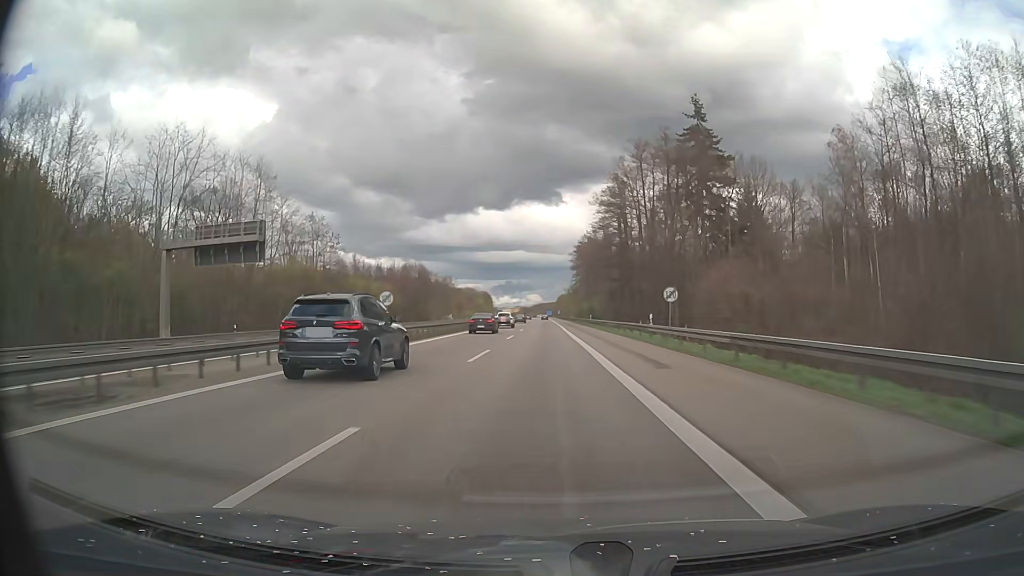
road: motorway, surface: asphalt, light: Day
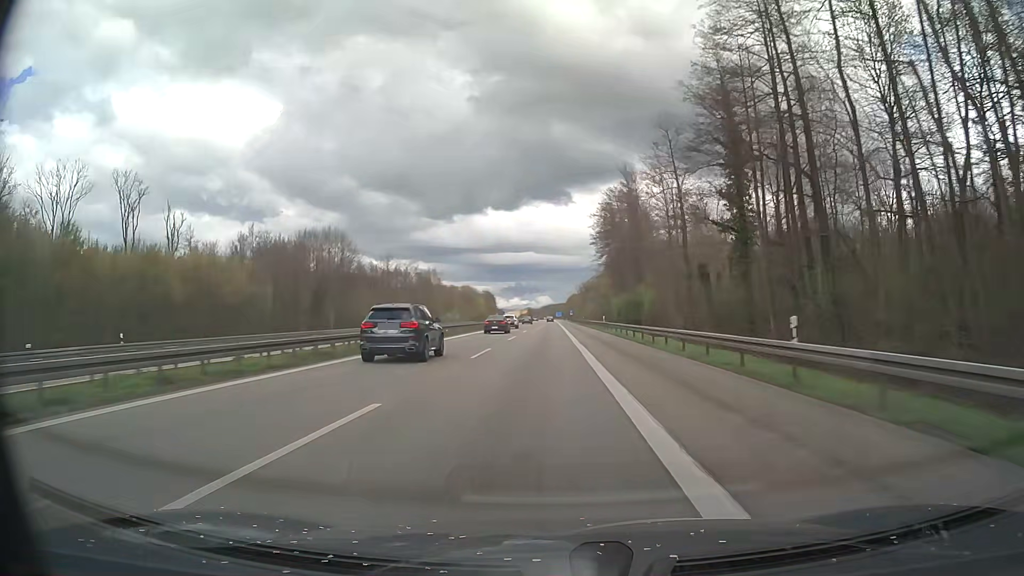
(-0.5, +69.6) m; -1°
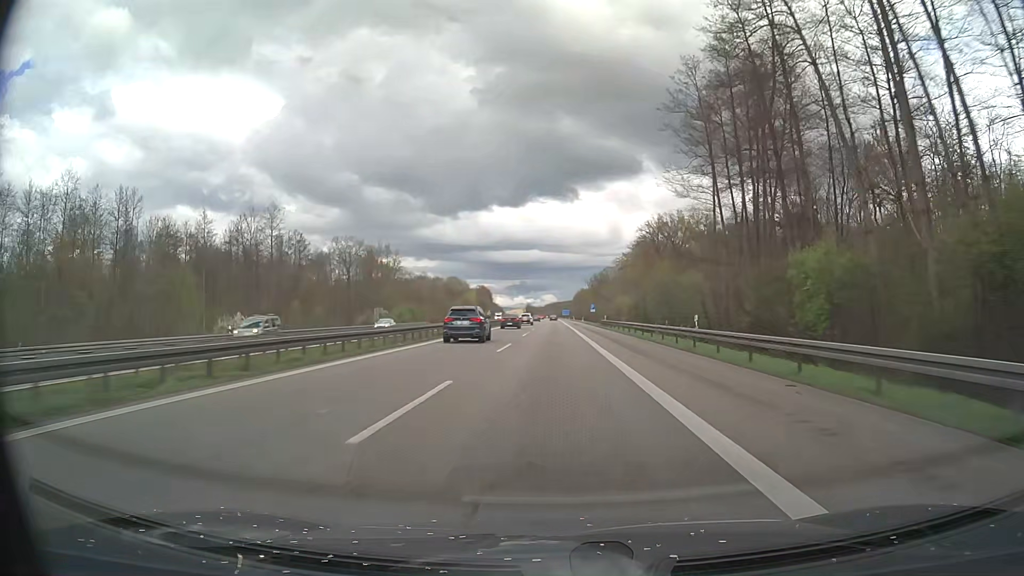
(-0.4, +87.0) m; 0°
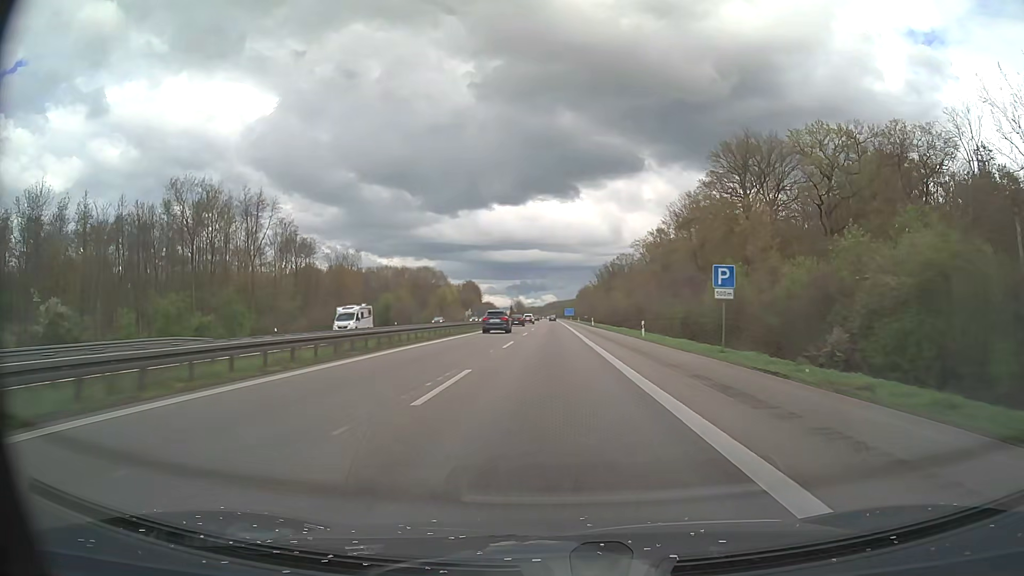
(+0.1, +87.1) m; 0°
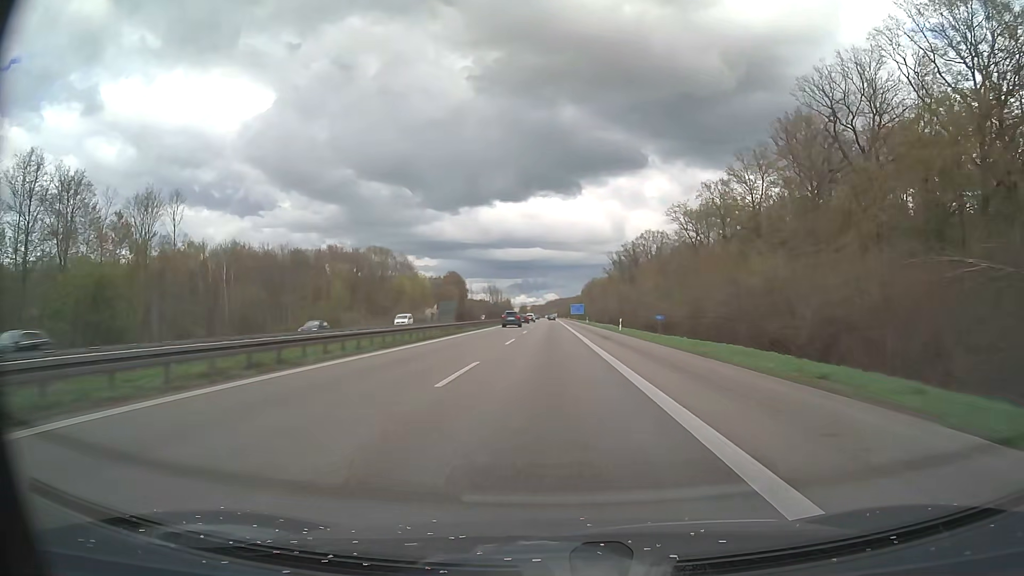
(0.0, +87.1) m; 0°
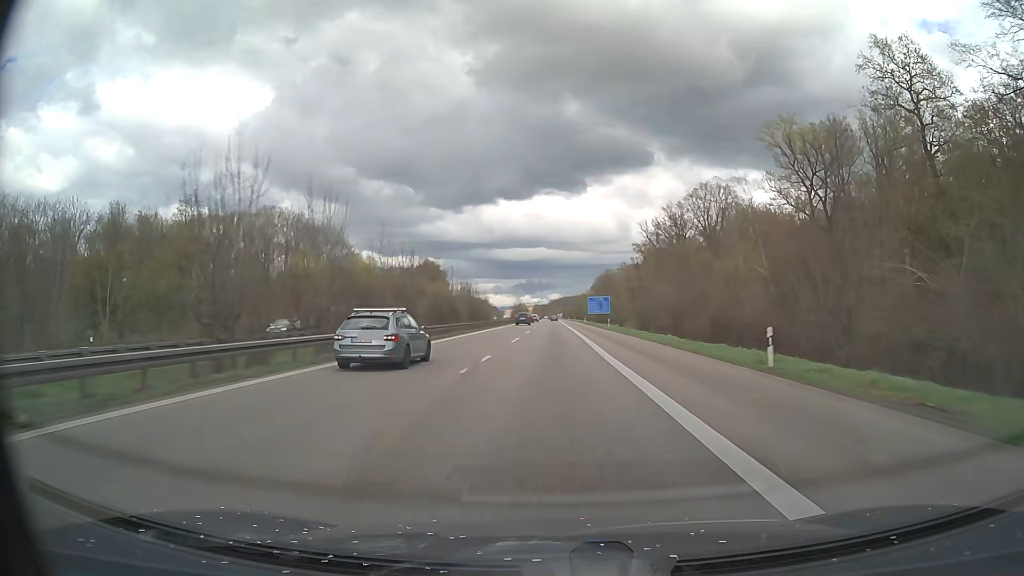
(-0.3, +87.1) m; 0°
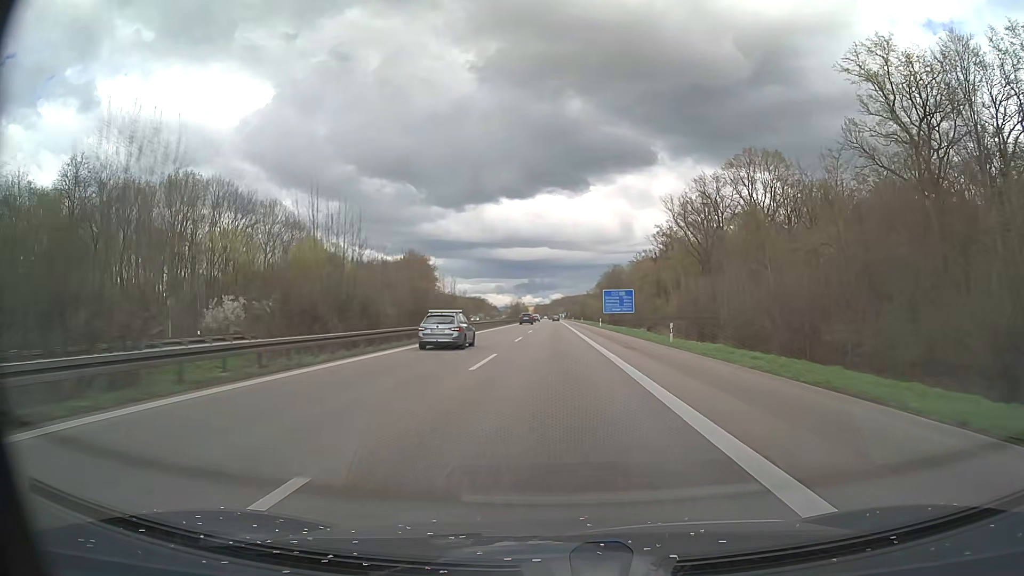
(0.0, +34.9) m; 0°
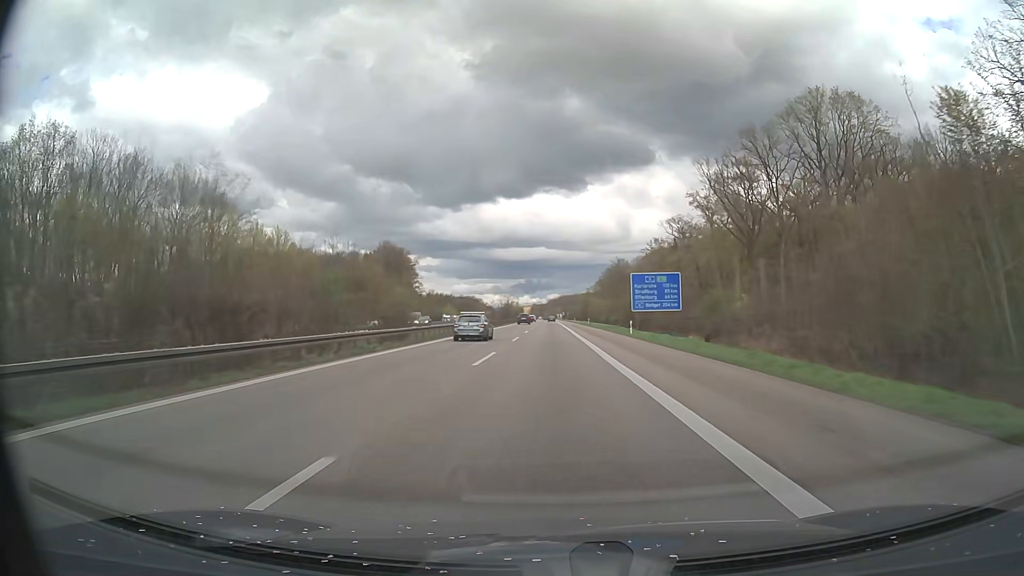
(+0.1, +34.9) m; 0°
(0, +10) (0, +20) (0, +30) (0, +40) (0, +50) (0, +60) (0, +70) (0, +80) (0, +90) (0, +100) m
